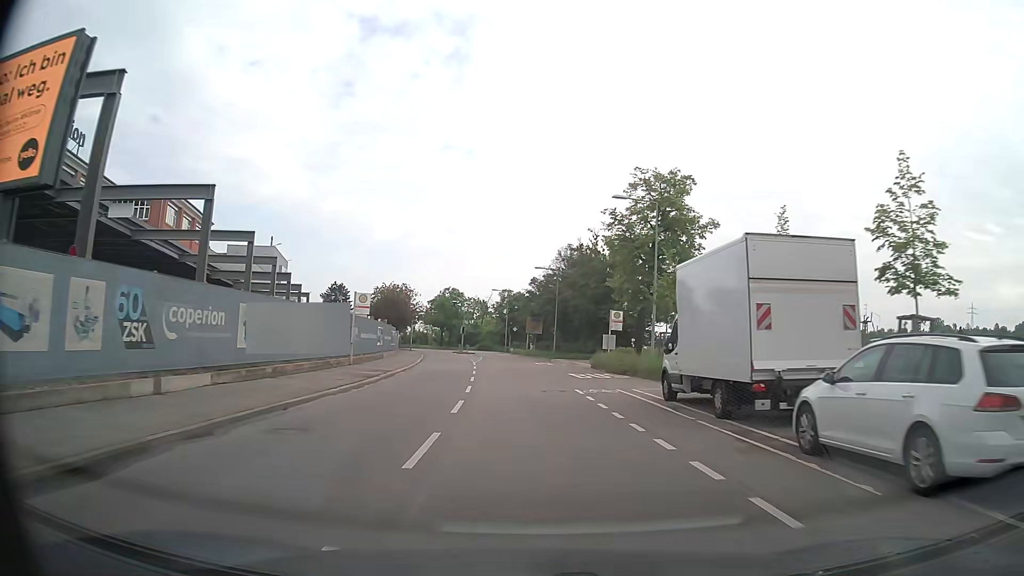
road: secondary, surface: asphalt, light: Day
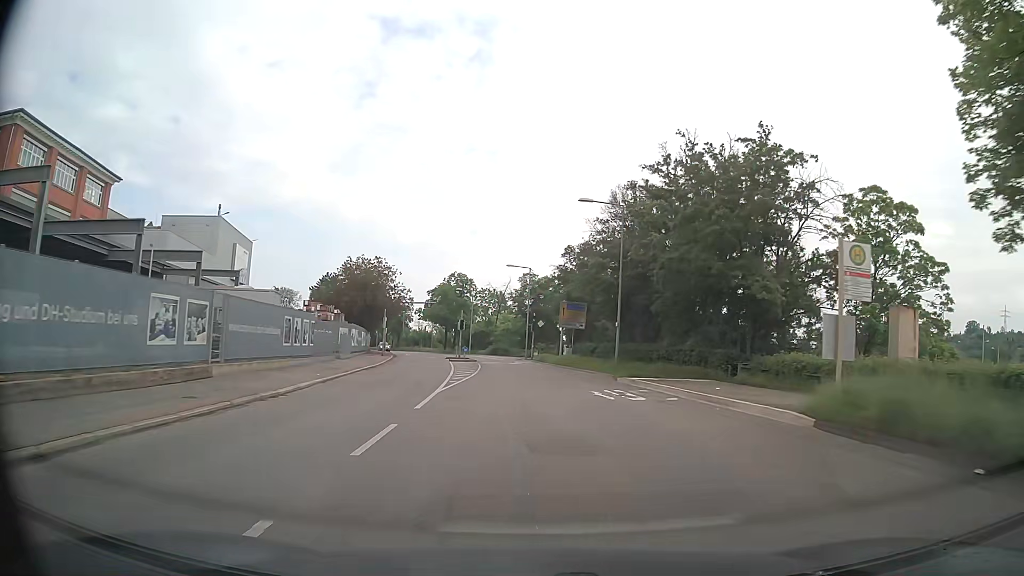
(-0.7, +29.9) m; -2°
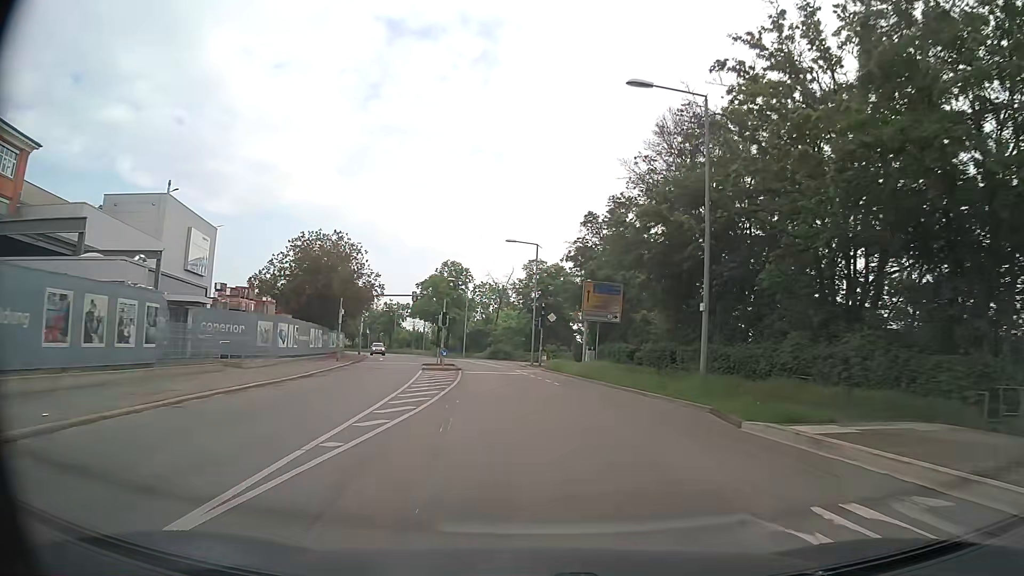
(0.0, +15.4) m; 0°
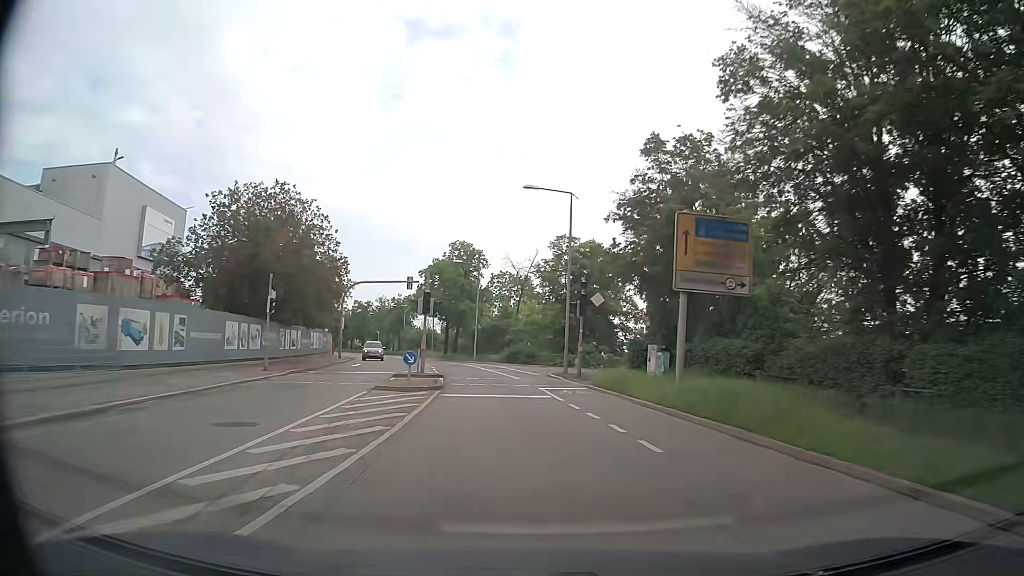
(-0.2, +15.7) m; -2°
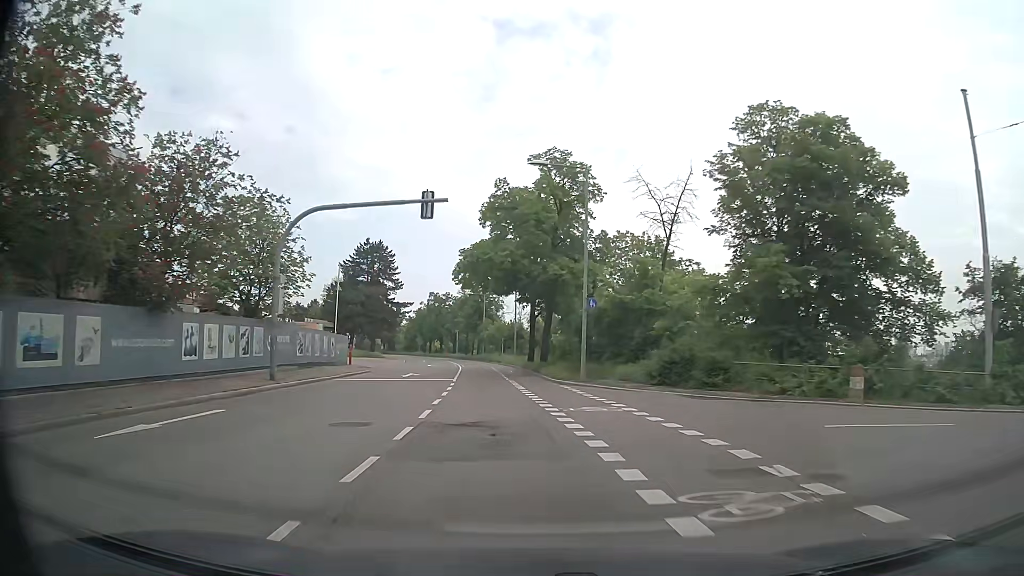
(-2.4, +31.3) m; -9°
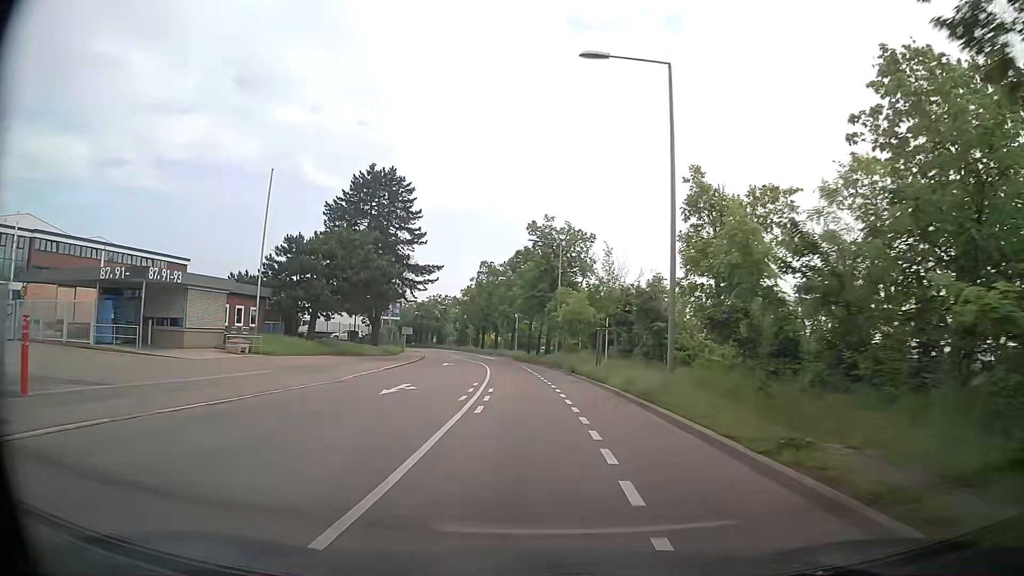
(-3.0, +39.8) m; -8°
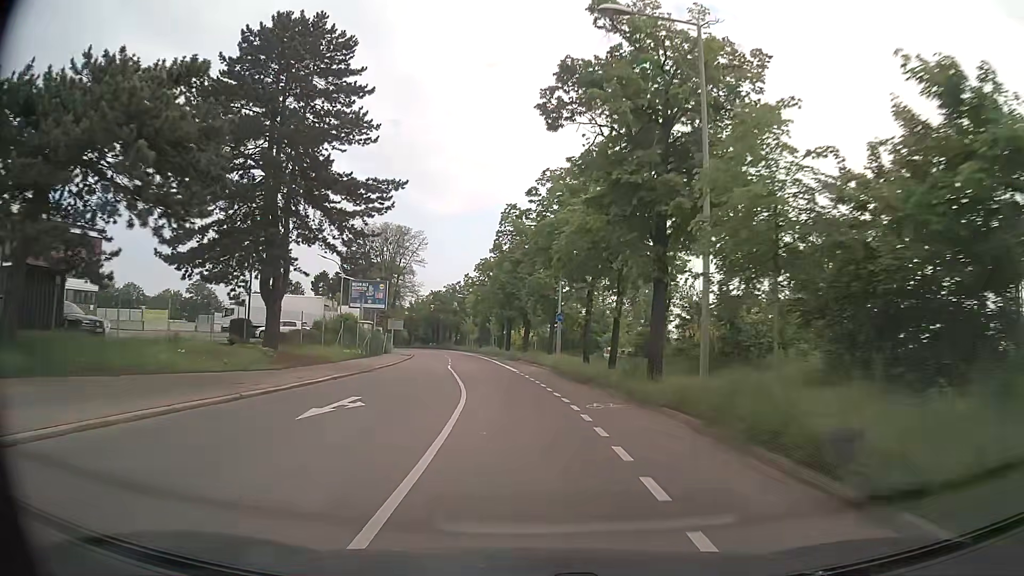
(-0.5, +32.2) m; -3°
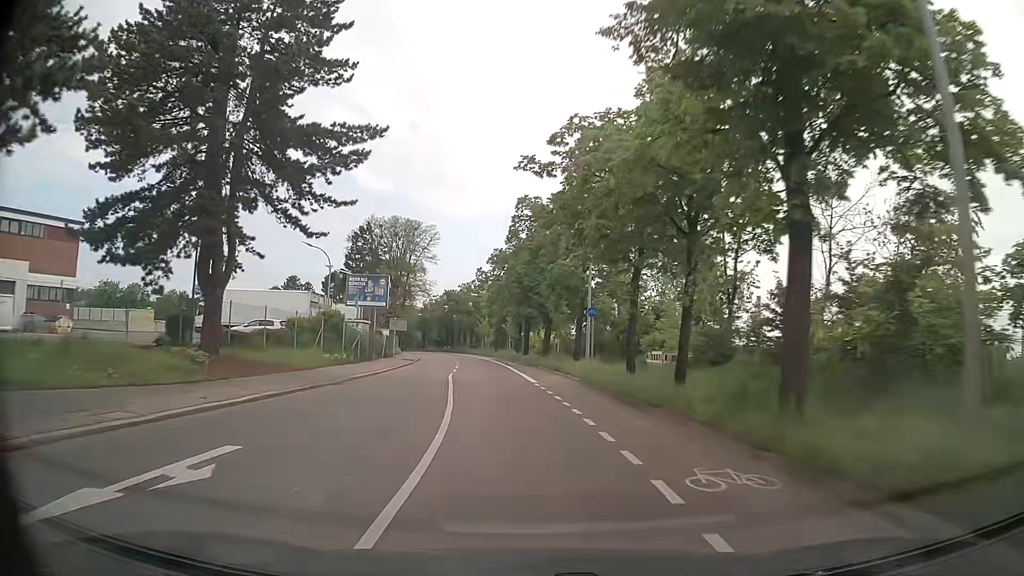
(-0.1, +8.1) m; -2°
